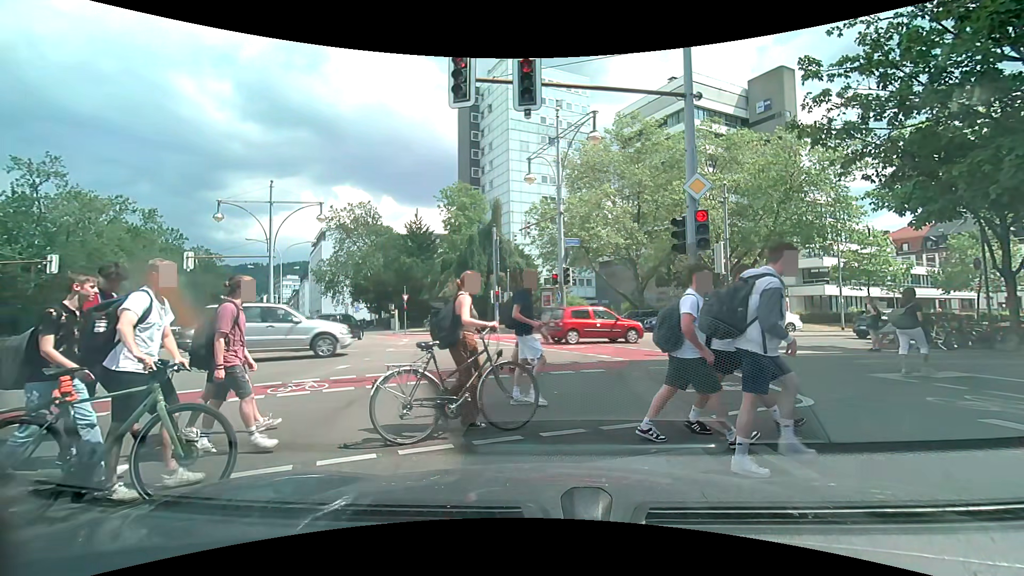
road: secondary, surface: asphalt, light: Day
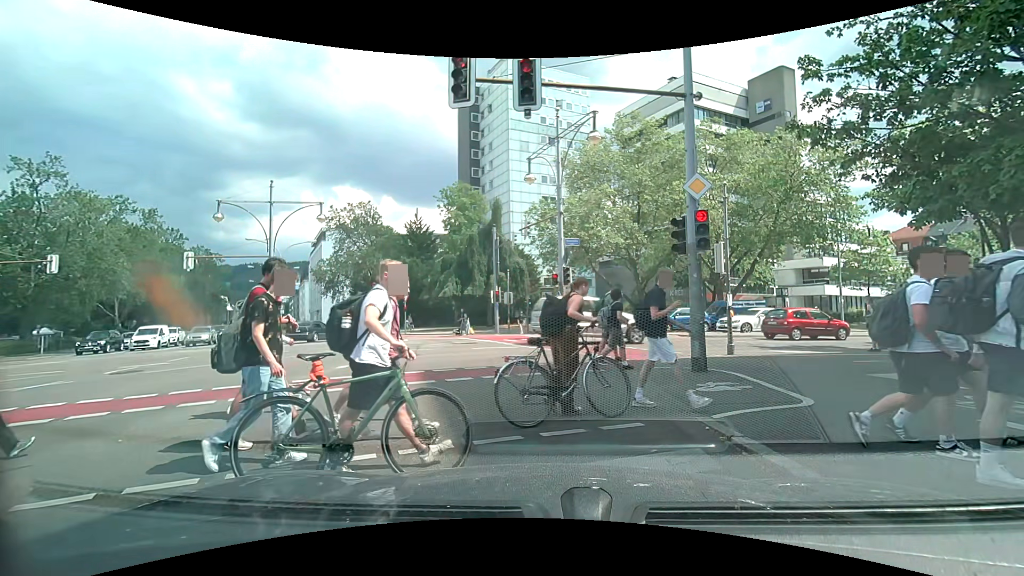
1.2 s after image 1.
(0.0, 0.0) m; 0°
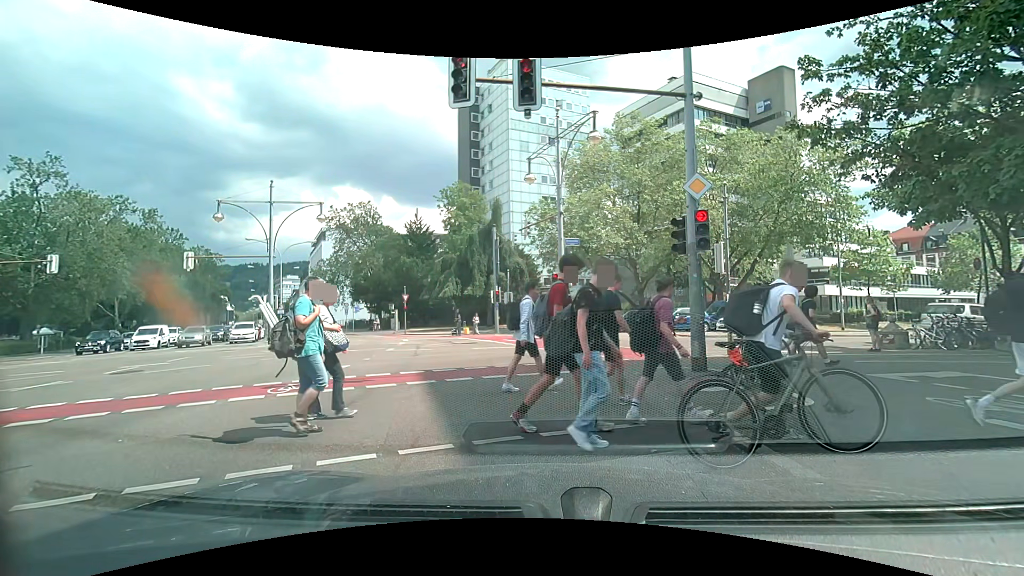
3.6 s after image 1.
(0.0, 0.0) m; 0°
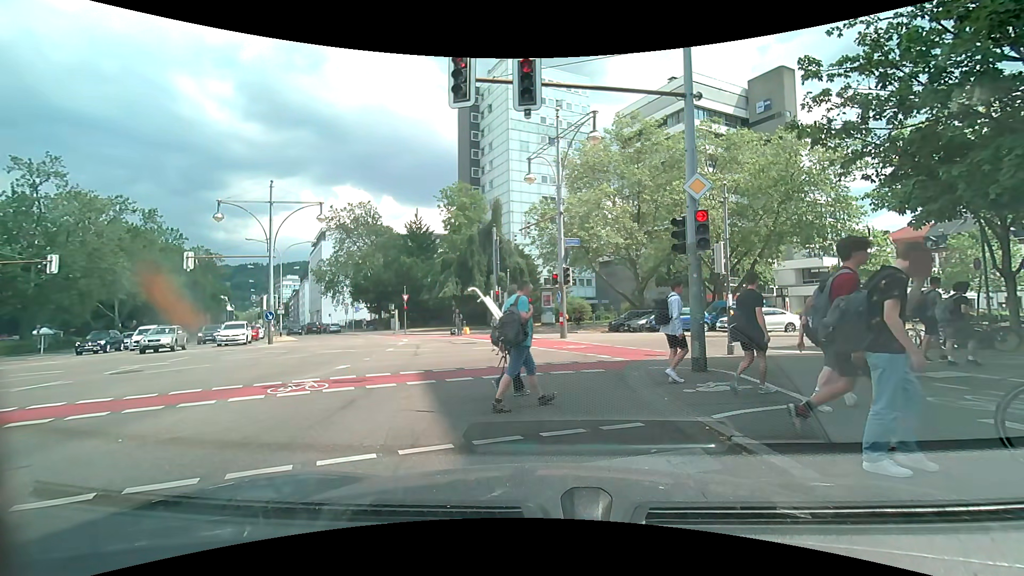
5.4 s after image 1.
(0.0, 0.0) m; 0°
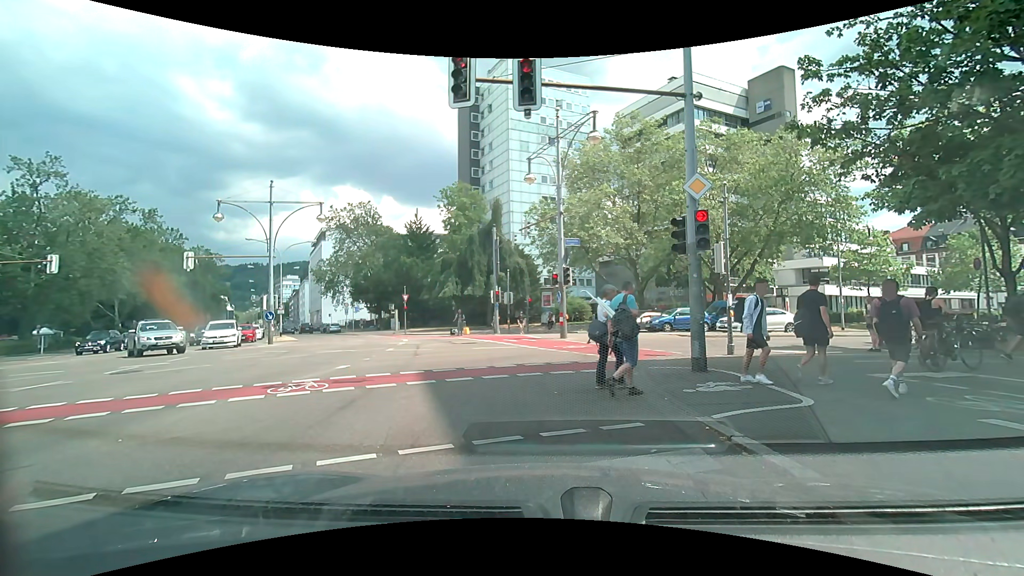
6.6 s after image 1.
(0.0, 0.0) m; 0°
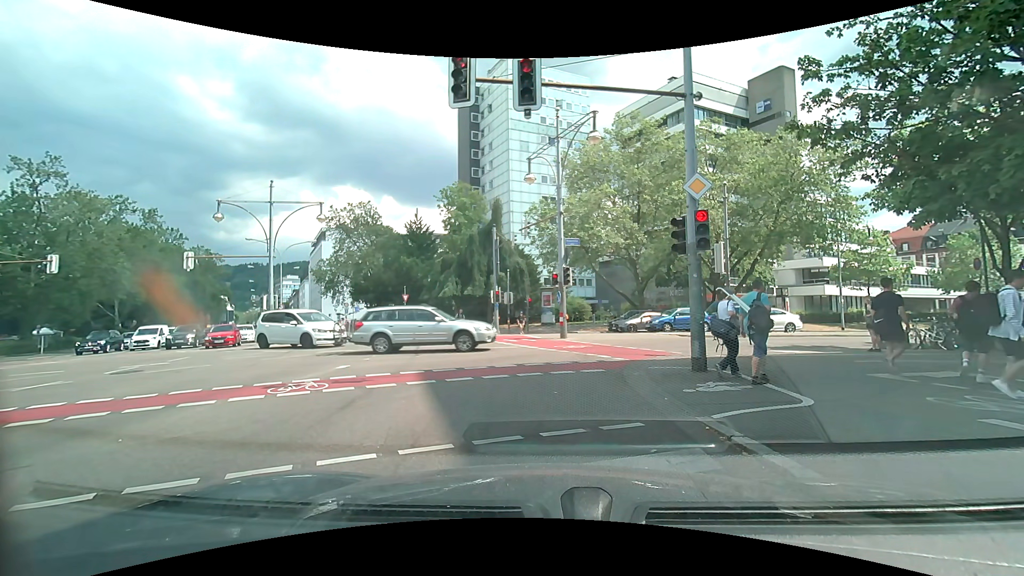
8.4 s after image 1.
(0.0, 0.0) m; 0°
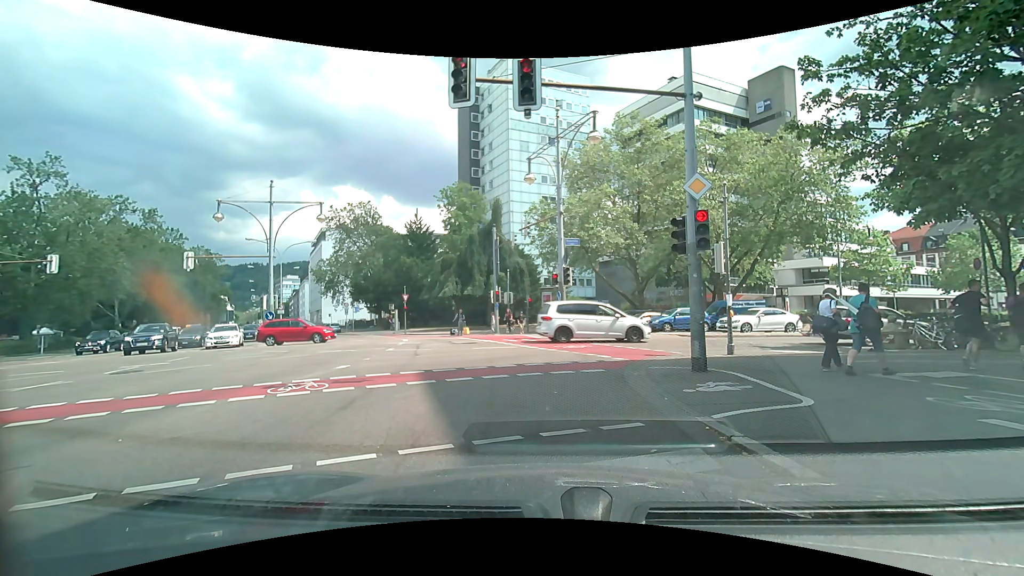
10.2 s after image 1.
(0.0, 0.0) m; 0°
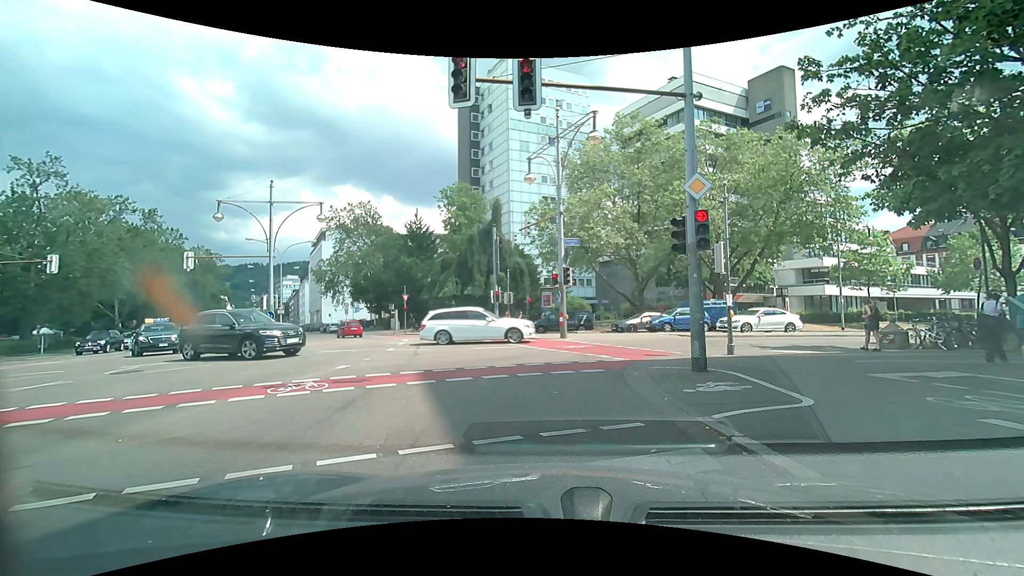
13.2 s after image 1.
(0.0, 0.0) m; 0°
(-1, +10) (+3, +19) (+12, +24) (+21, +27) (+30, +31) (+39, +35) (+49, +38) (+58, +42) (+67, +46) (+77, +49) m
